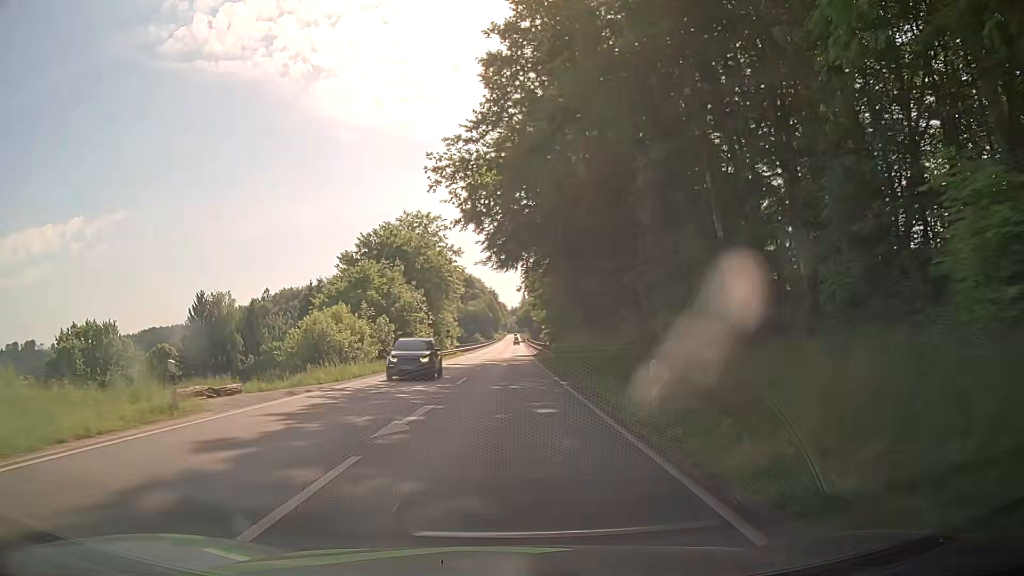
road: primary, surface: asphalt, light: Day
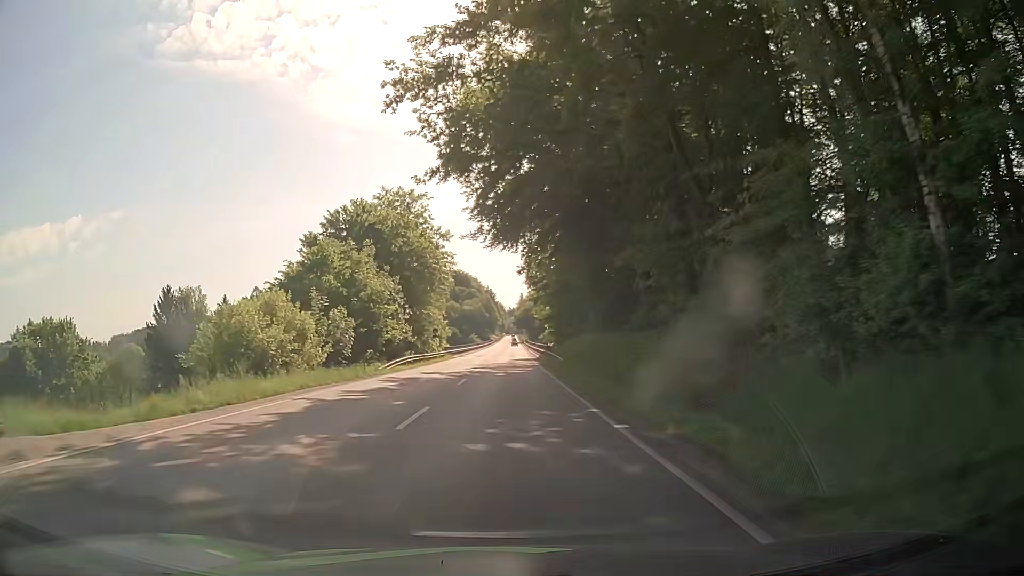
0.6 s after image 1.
(0.0, +12.0) m; 0°
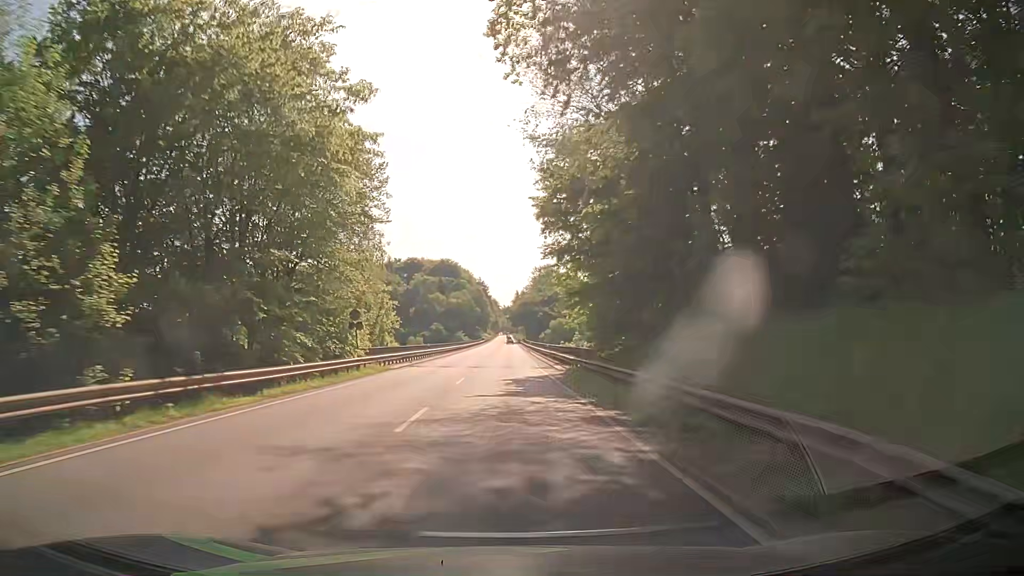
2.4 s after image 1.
(+0.2, +36.3) m; +1°
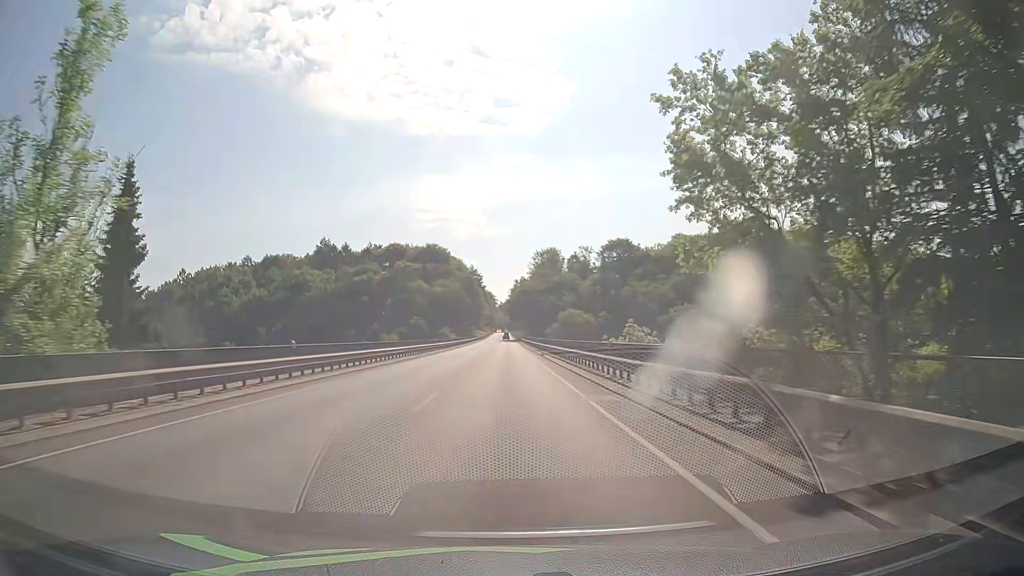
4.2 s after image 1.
(0.0, +36.7) m; 0°
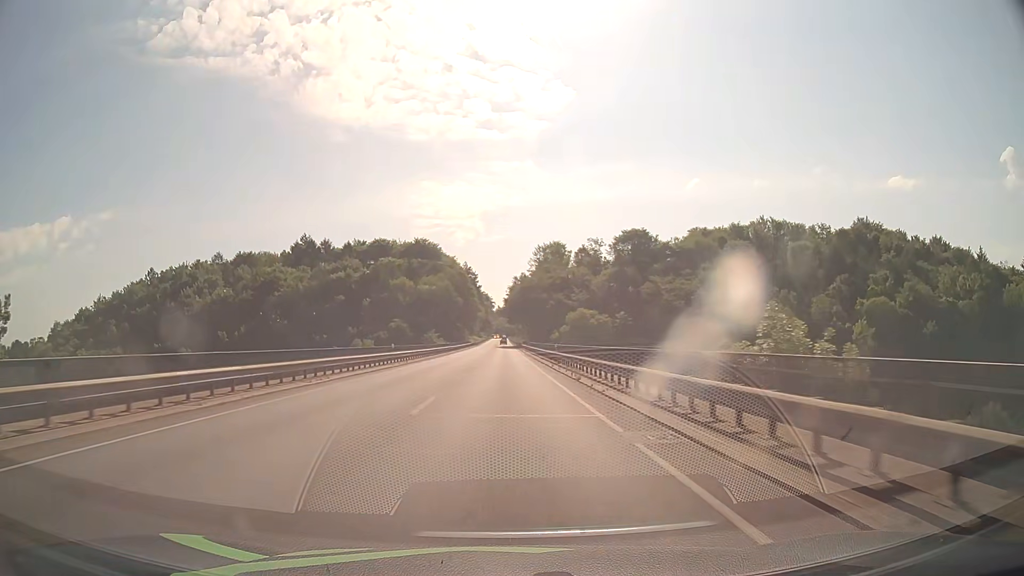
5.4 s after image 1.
(+0.2, +24.6) m; +1°
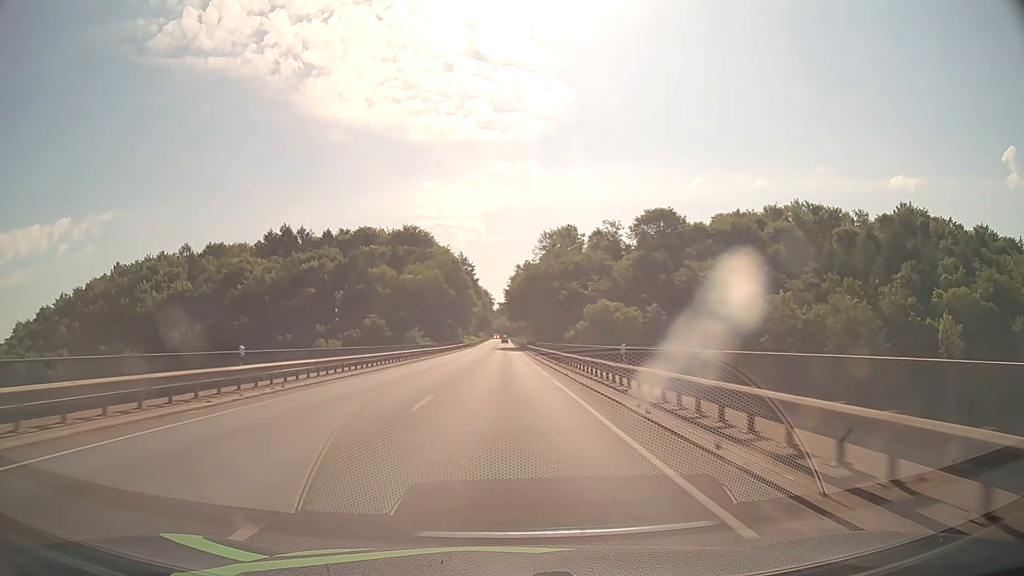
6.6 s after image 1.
(-0.1, +24.7) m; 0°
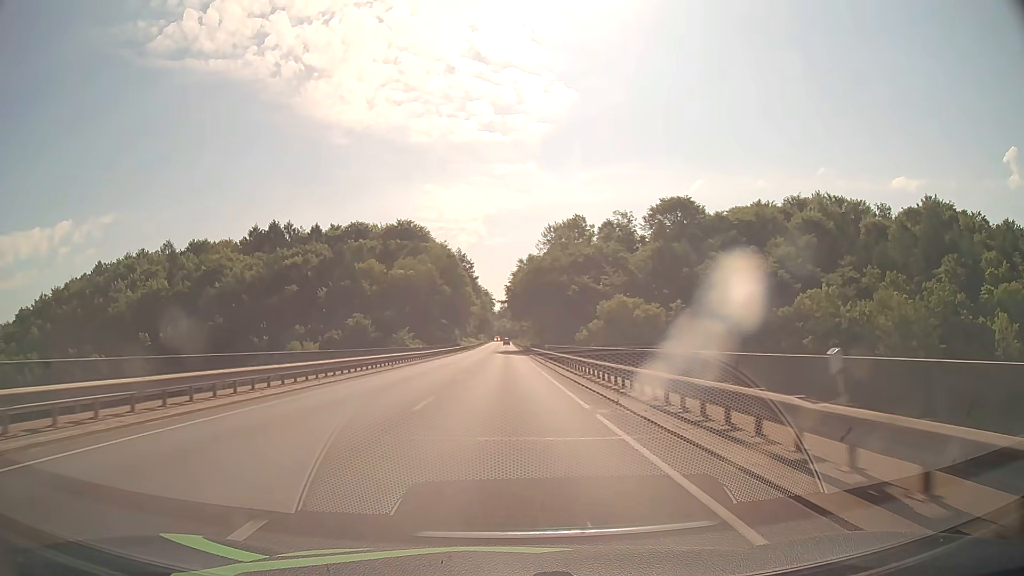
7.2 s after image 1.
(0.0, +12.4) m; 0°
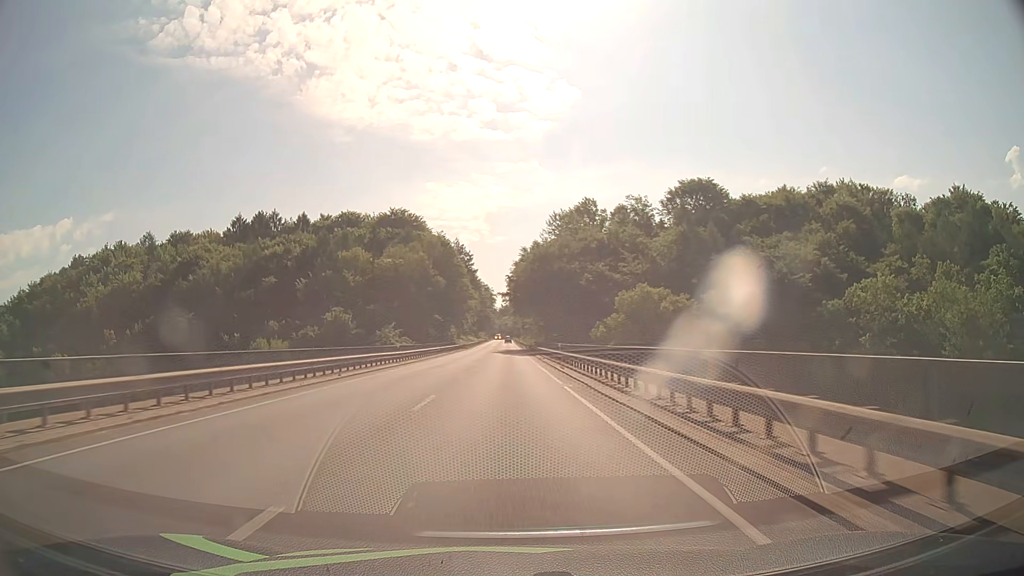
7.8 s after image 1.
(0.0, +12.4) m; 0°
(0, +10) (0, +20) (0, +30) (0, +40) (0, +50) (0, +60) (0, +70) (0, +80) (0, +90) (0, +100) m
